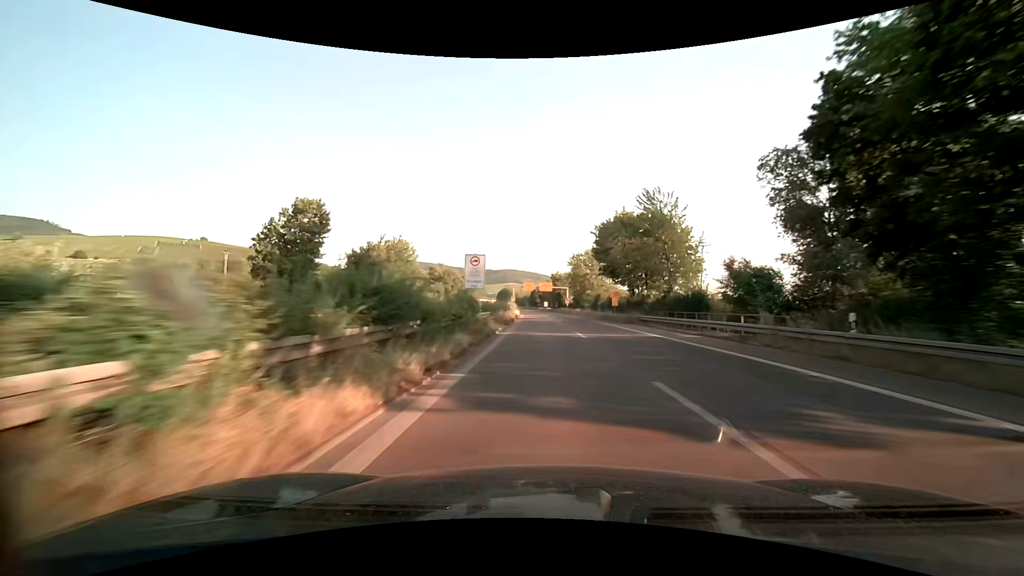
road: trunk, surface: asphalt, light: Day
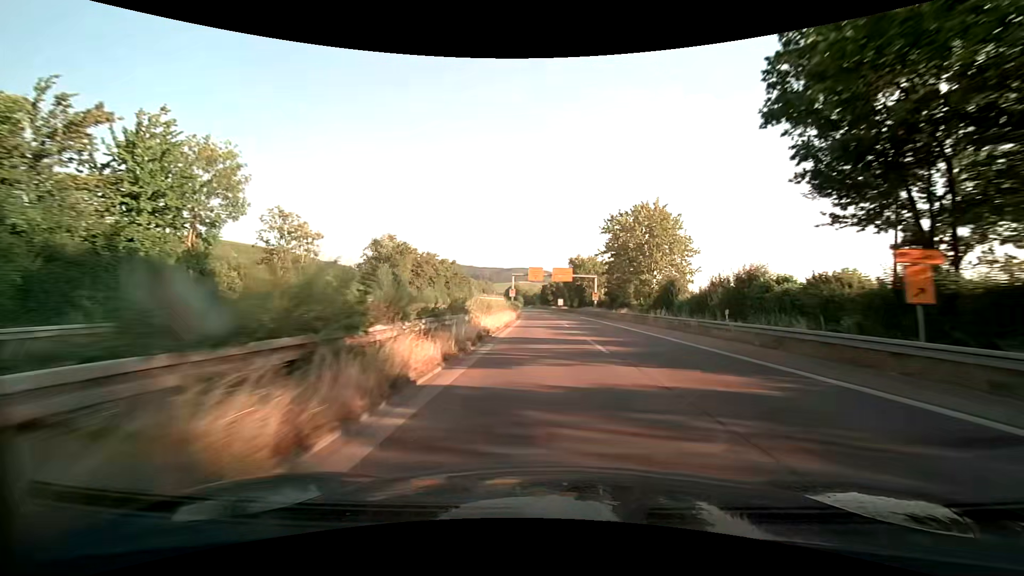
(-0.4, +42.6) m; -1°
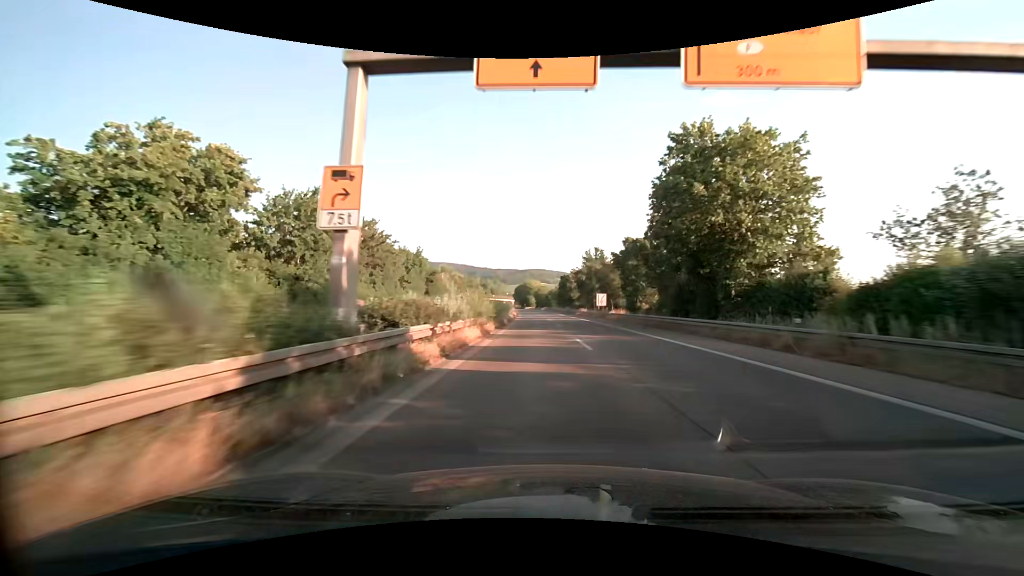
(-0.9, +71.0) m; -2°
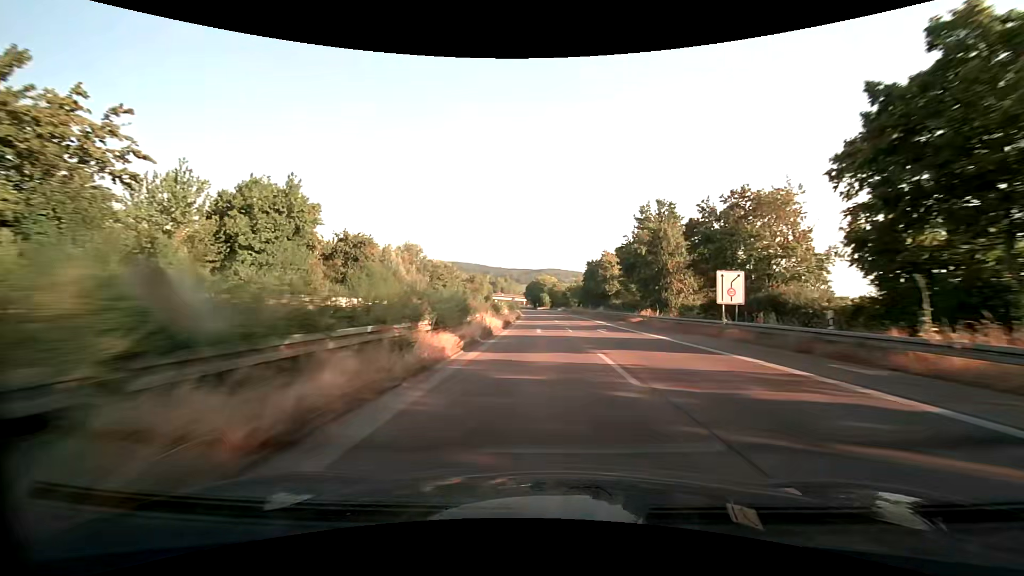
(-0.8, +42.5) m; -2°
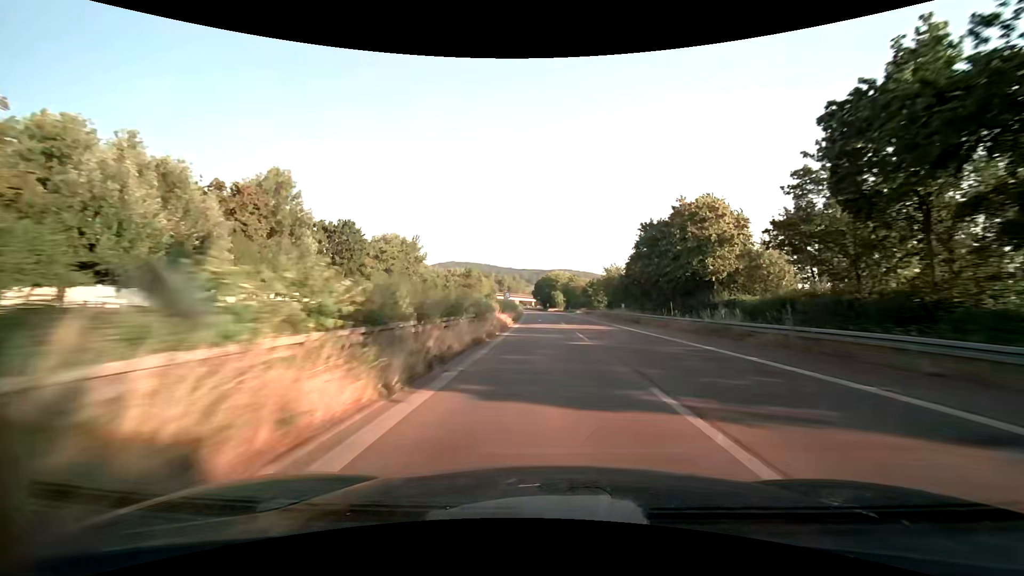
(-0.2, +42.5) m; -1°
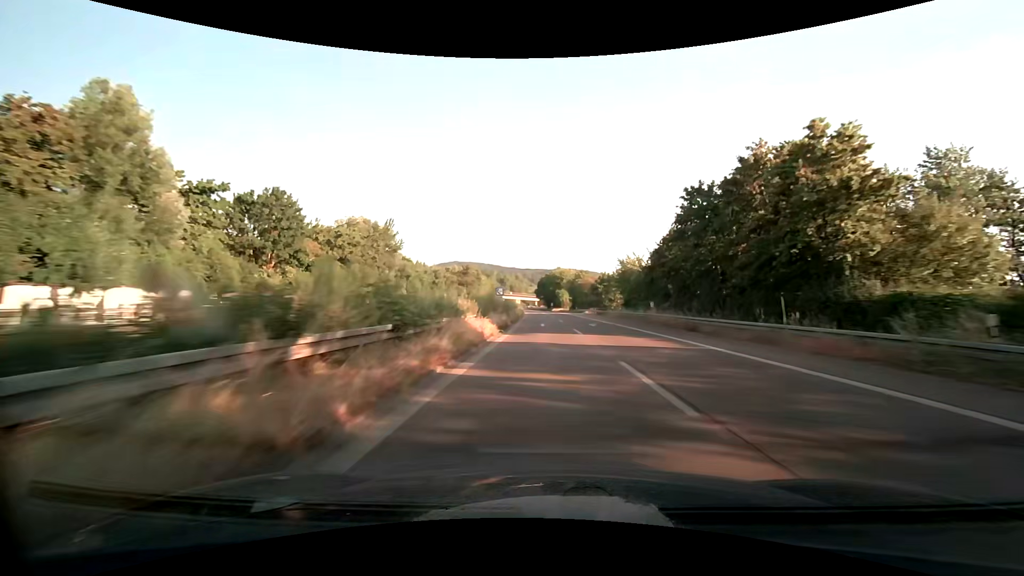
(0.0, +14.2) m; 0°
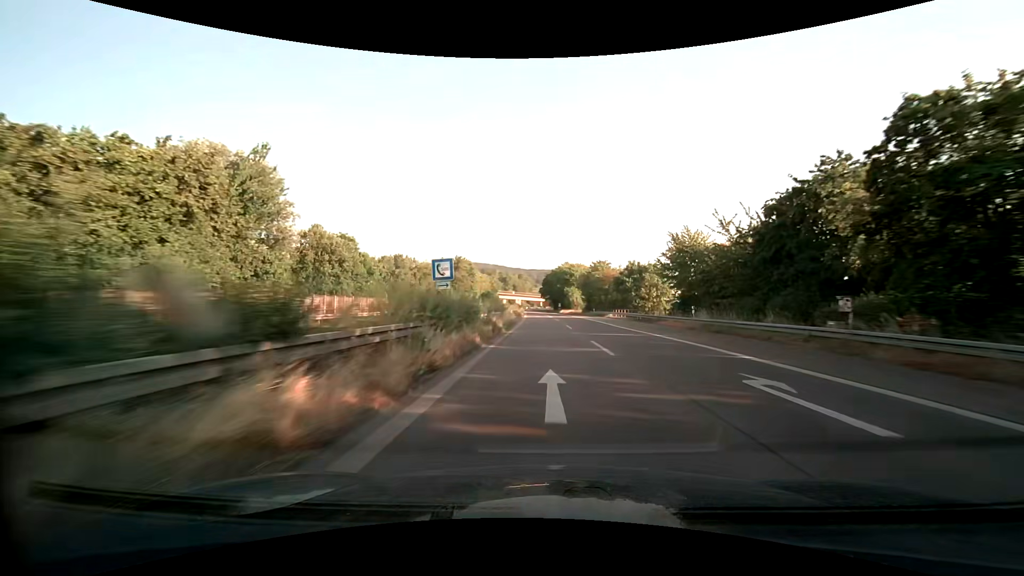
(-0.2, +28.3) m; -1°
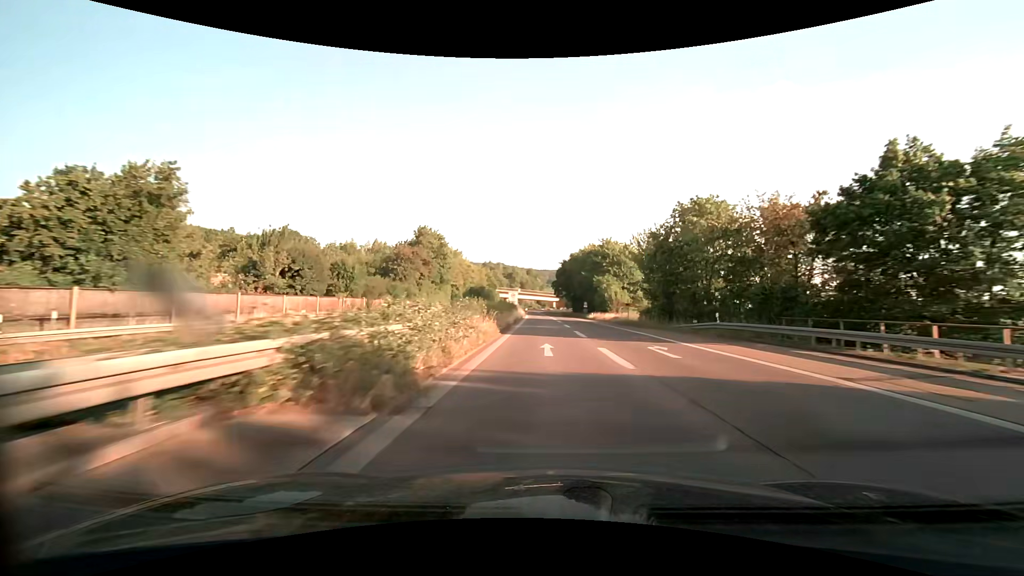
(-0.6, +56.7) m; -1°
(0, +10) (0, +20) (0, +30) (0, +40) (0, +50) (0, +60) (-1, +70) (-1, +80) (-1, +90) (-1, +100) m
